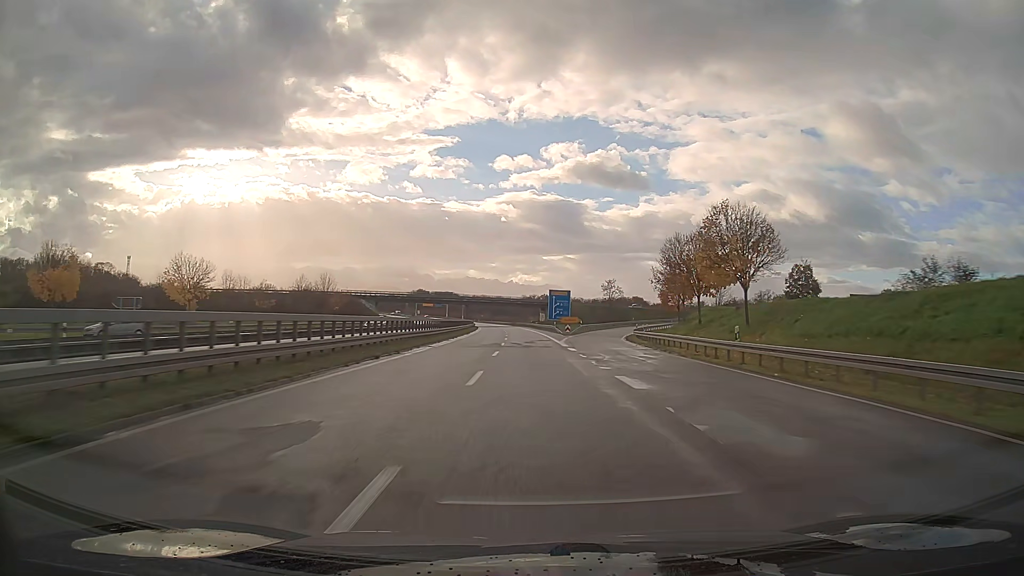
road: trunk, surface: asphalt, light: Day
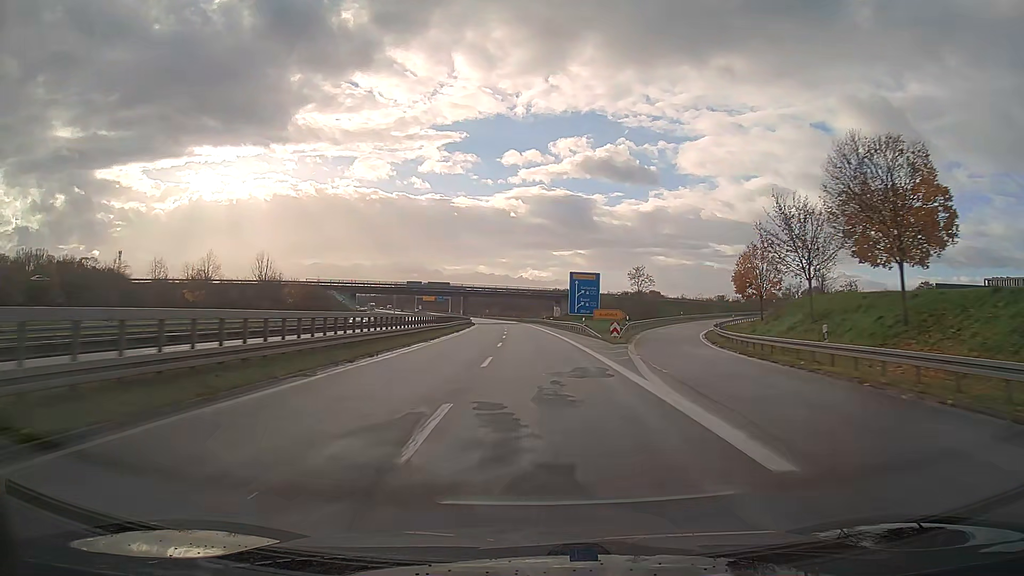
(-0.2, +31.1) m; -1°
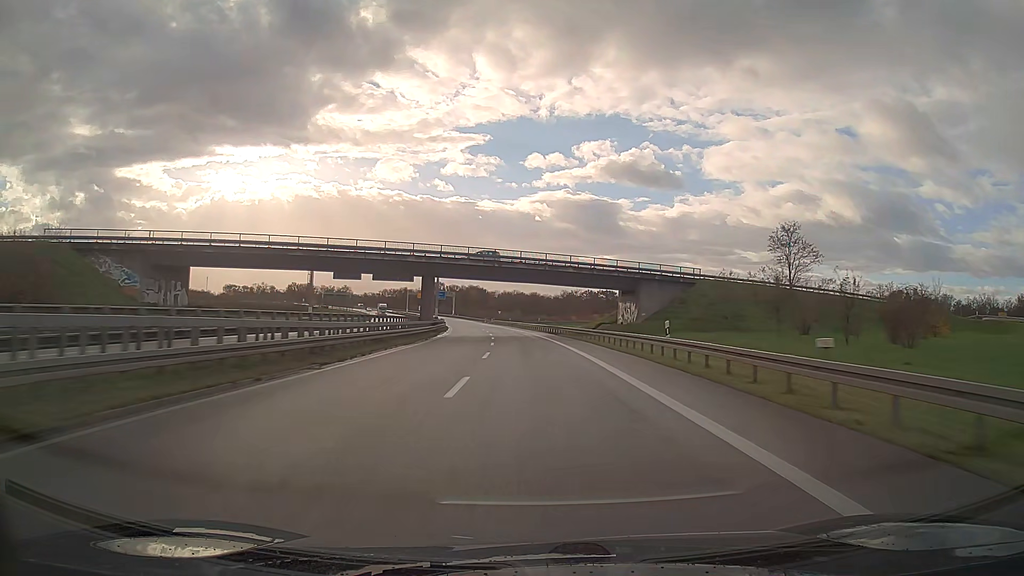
(-1.5, +77.5) m; -2°
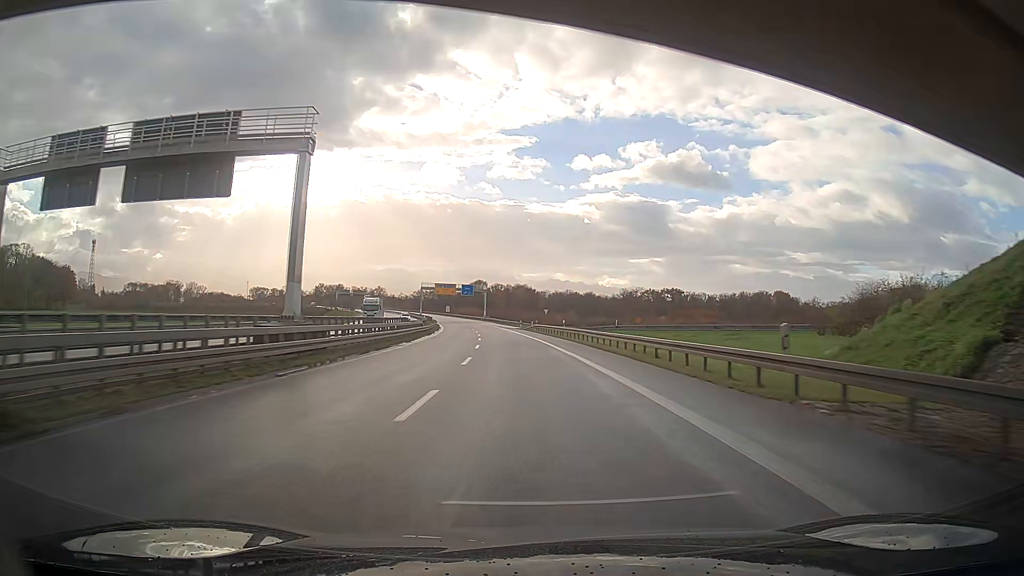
(-2.0, +61.5) m; -4°
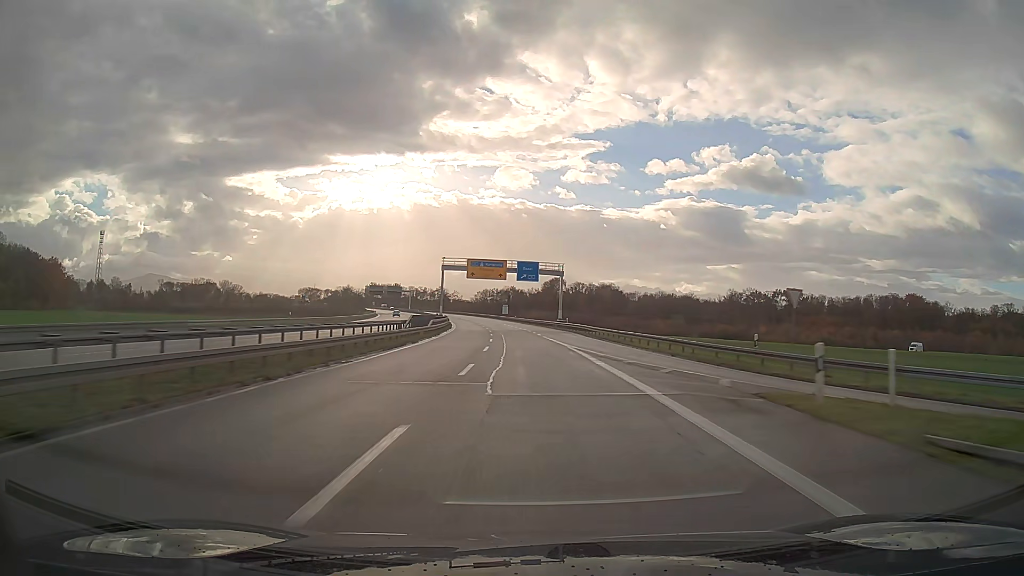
(-5.2, +75.4) m; -7°
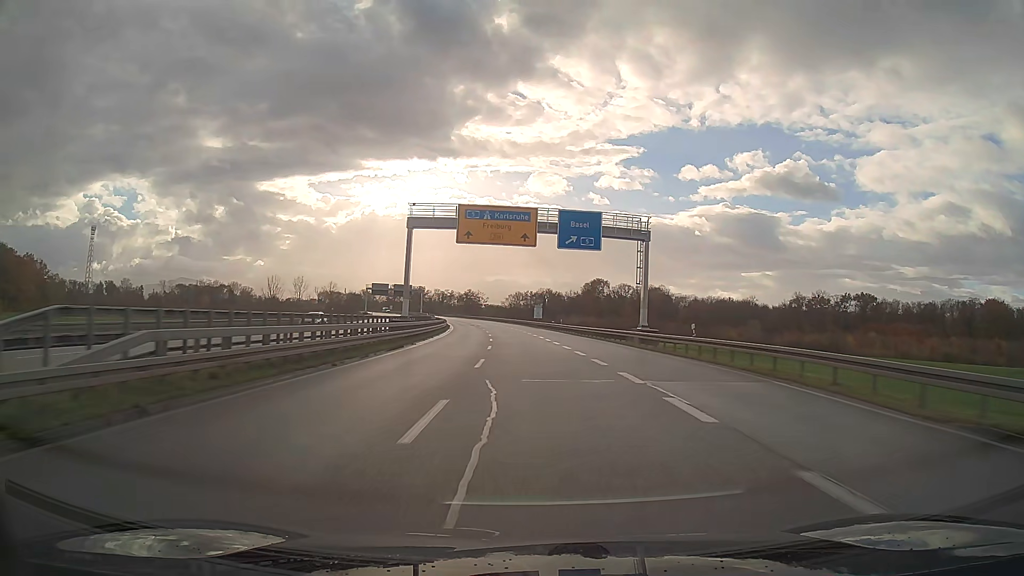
(-1.2, +44.6) m; -3°
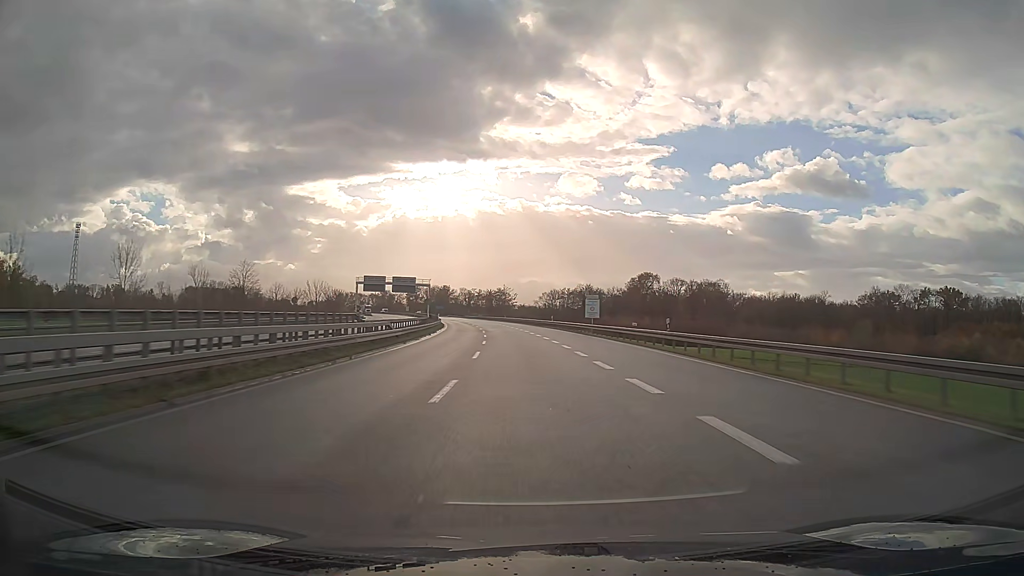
(-1.1, +44.2) m; -3°
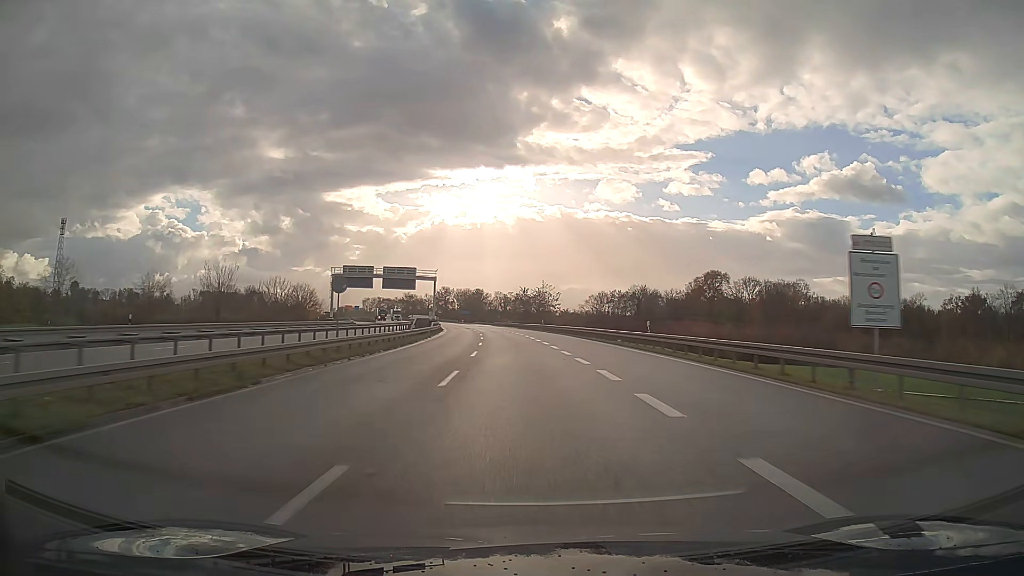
(-1.3, +44.1) m; -4°
(0, +10) (0, +20) (-1, +30) (-1, +40) (-2, +50) (-3, +60) (-4, +70) (-5, +80) (-6, +90) (-7, +100) m
